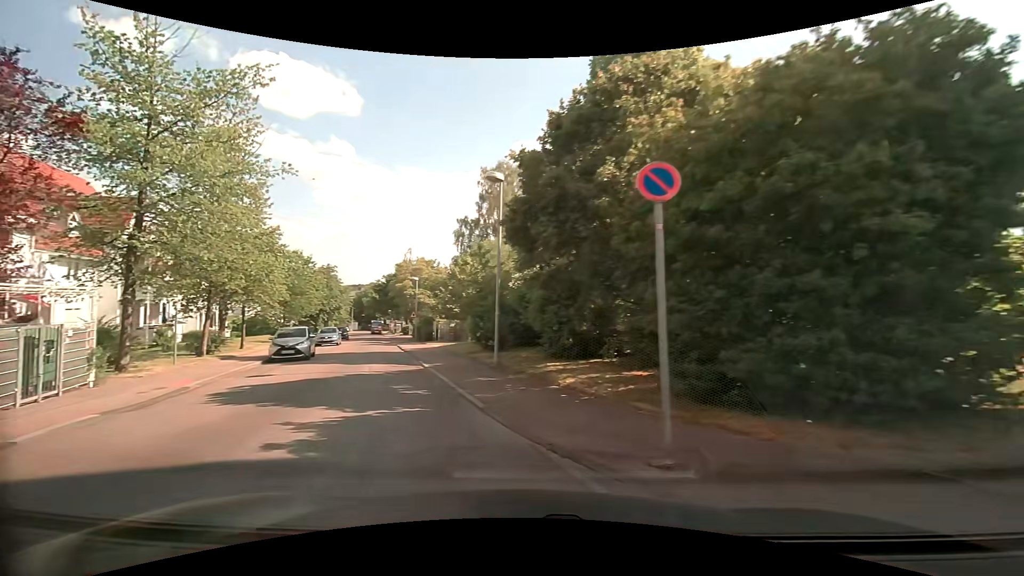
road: residential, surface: asphalt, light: Day
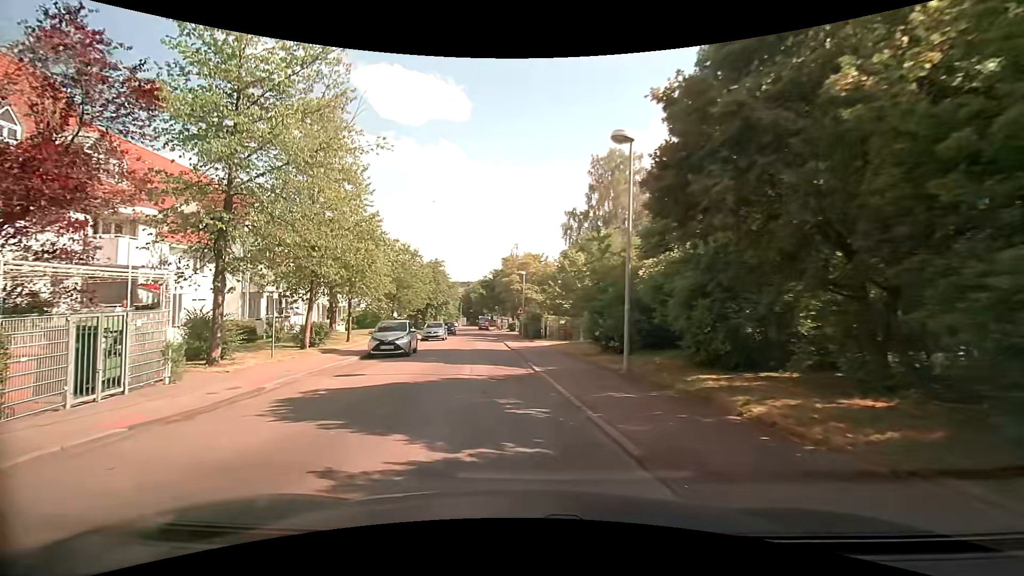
(-0.4, +3.1) m; -14°
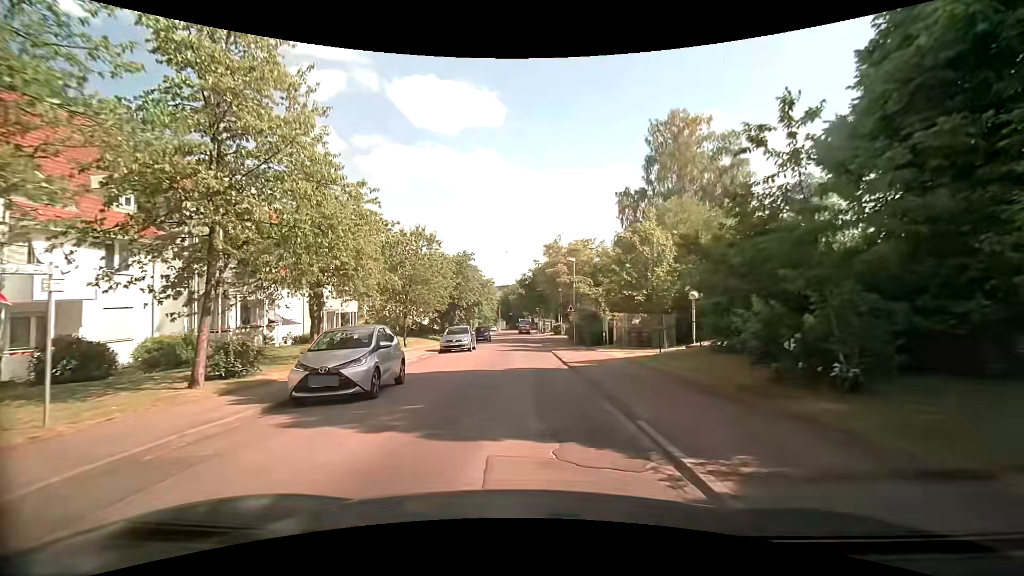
(-0.6, +10.2) m; -3°
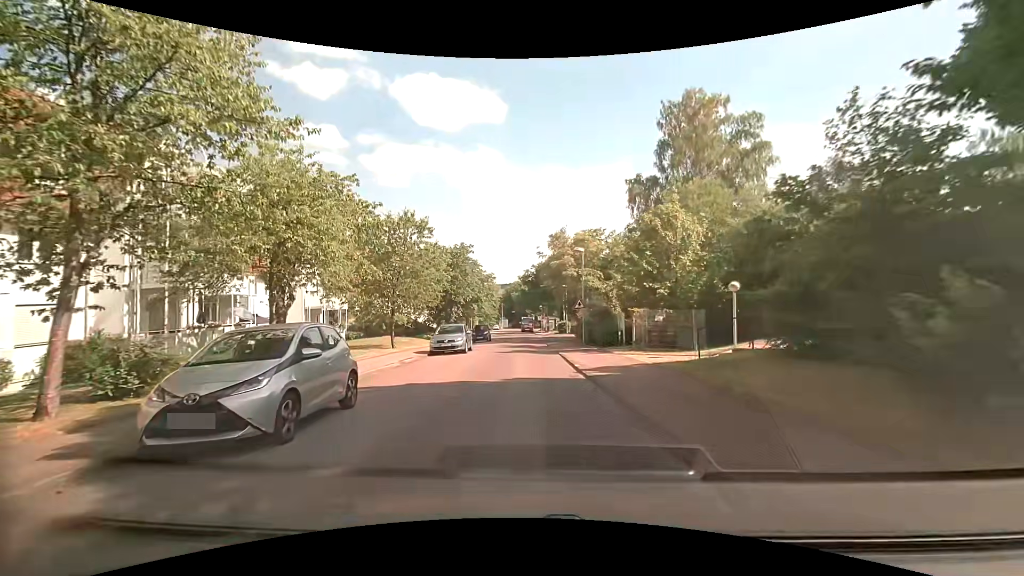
(-0.1, +3.7) m; -1°
